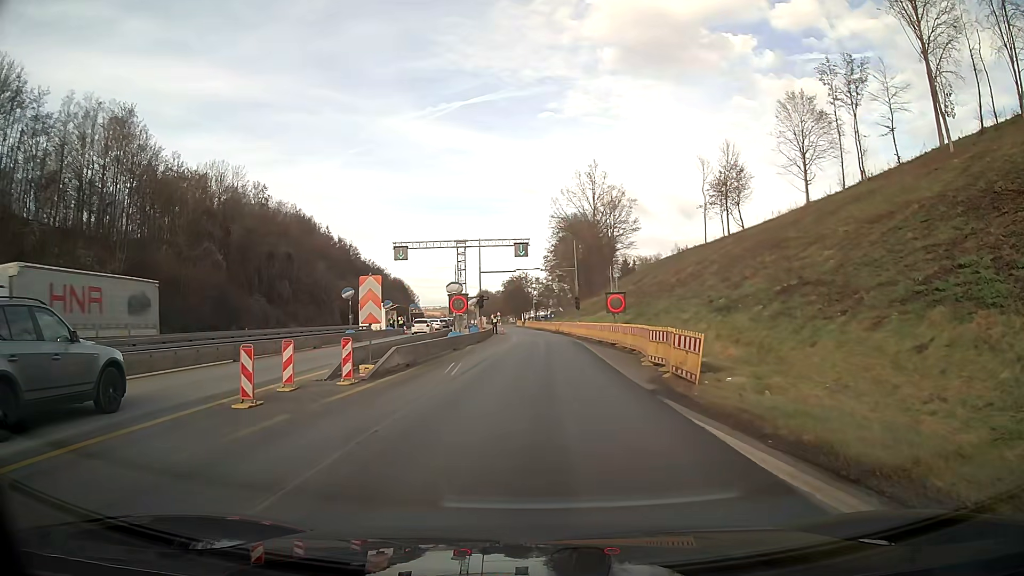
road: motorway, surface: asphalt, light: Day
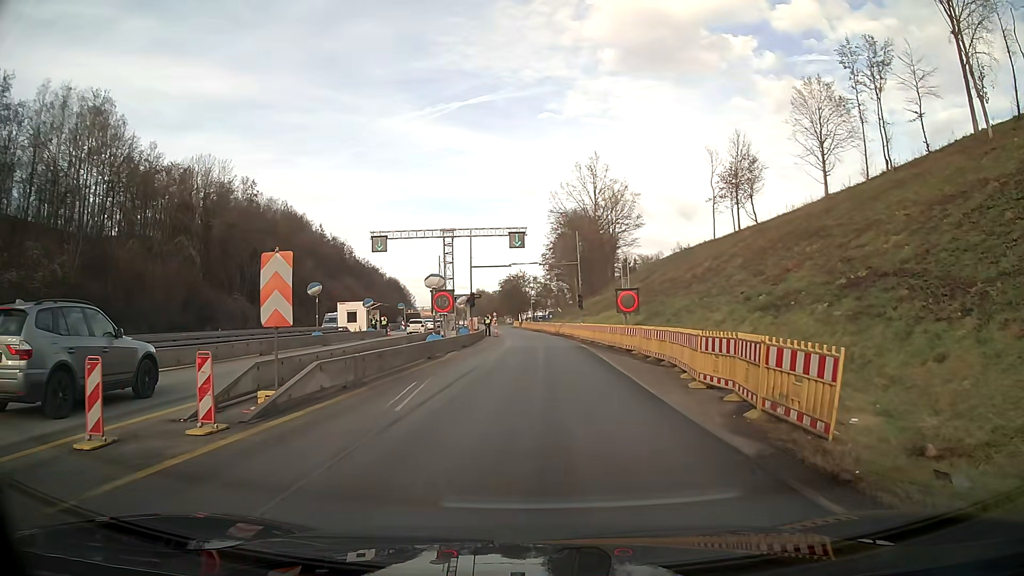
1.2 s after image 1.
(0.0, +6.3) m; 0°
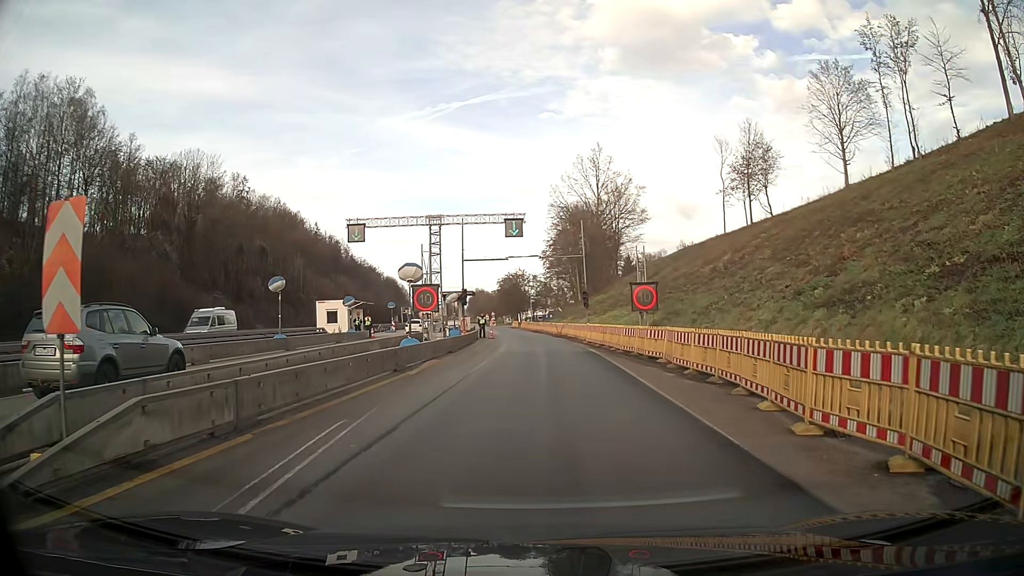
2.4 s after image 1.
(0.0, +5.6) m; 0°
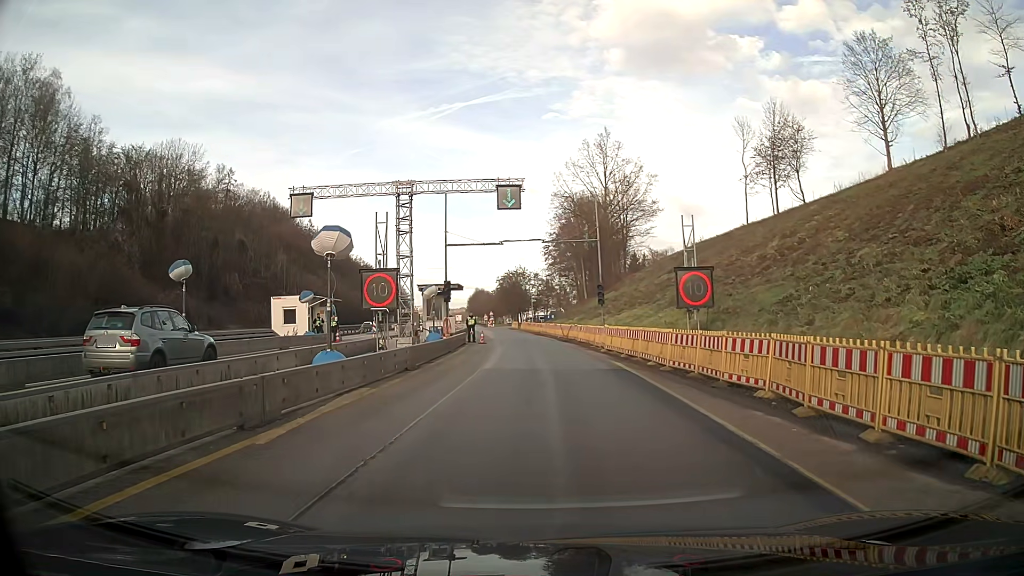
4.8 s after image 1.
(0.0, +9.4) m; 0°
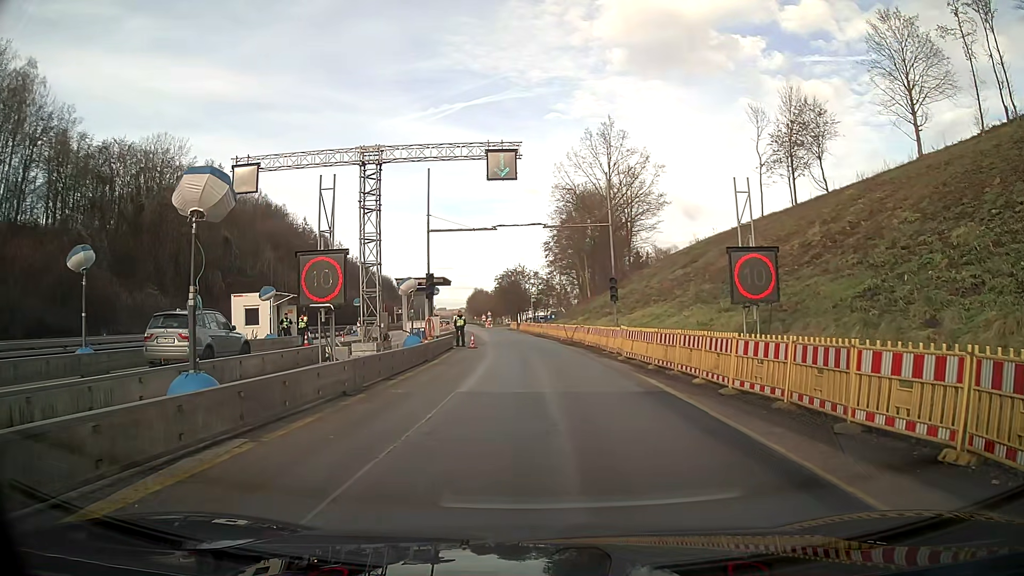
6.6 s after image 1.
(0.0, +5.9) m; 0°
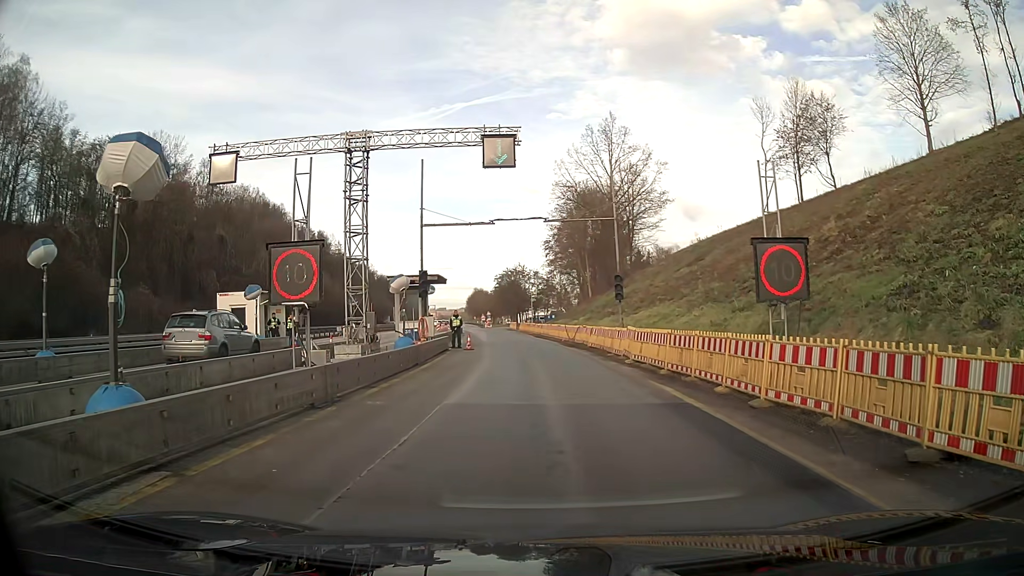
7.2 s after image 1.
(0.0, +1.8) m; 0°
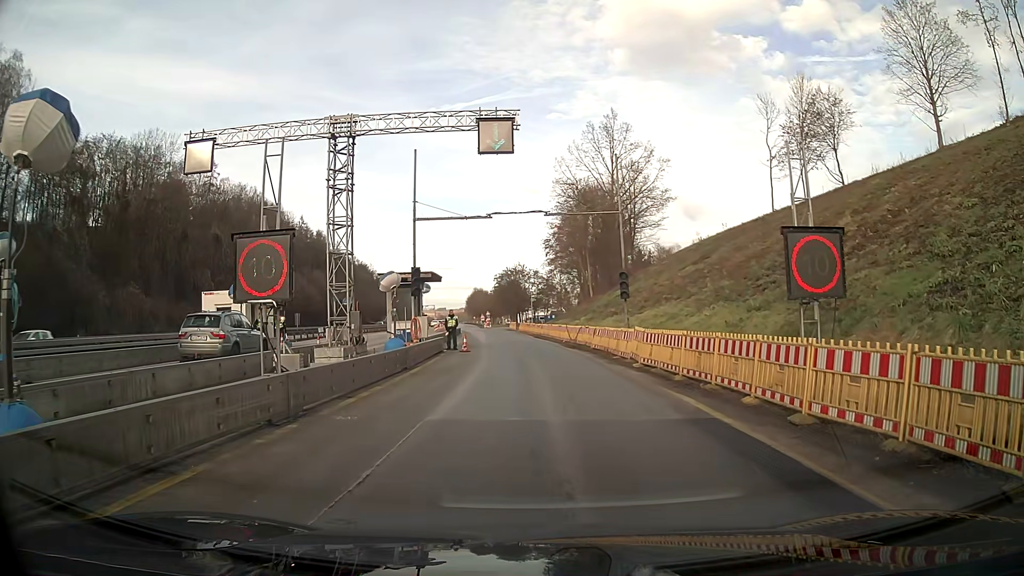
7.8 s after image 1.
(0.0, +1.7) m; 0°
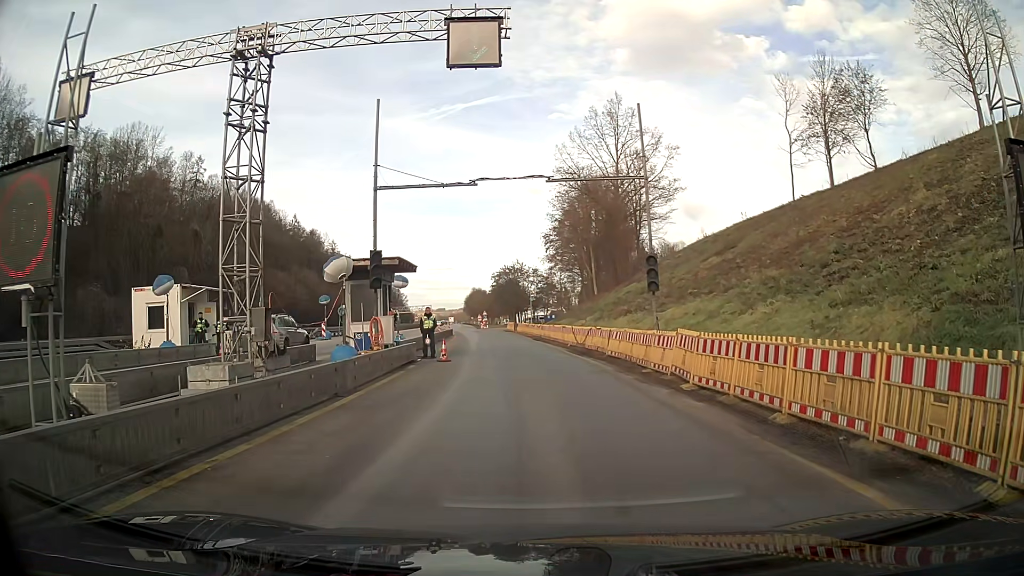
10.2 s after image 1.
(0.0, +6.6) m; 0°
